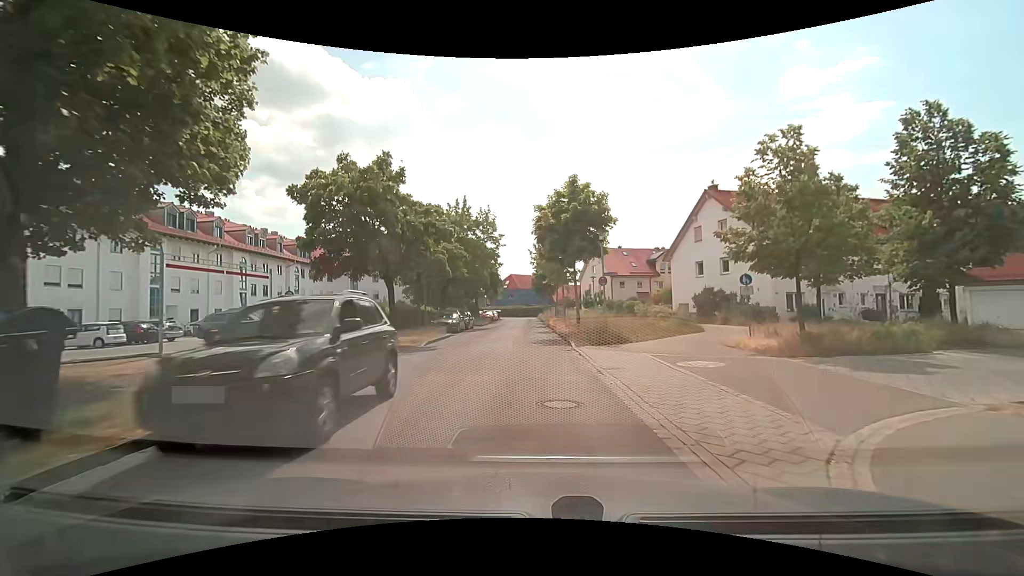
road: residential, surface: asphalt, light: Day
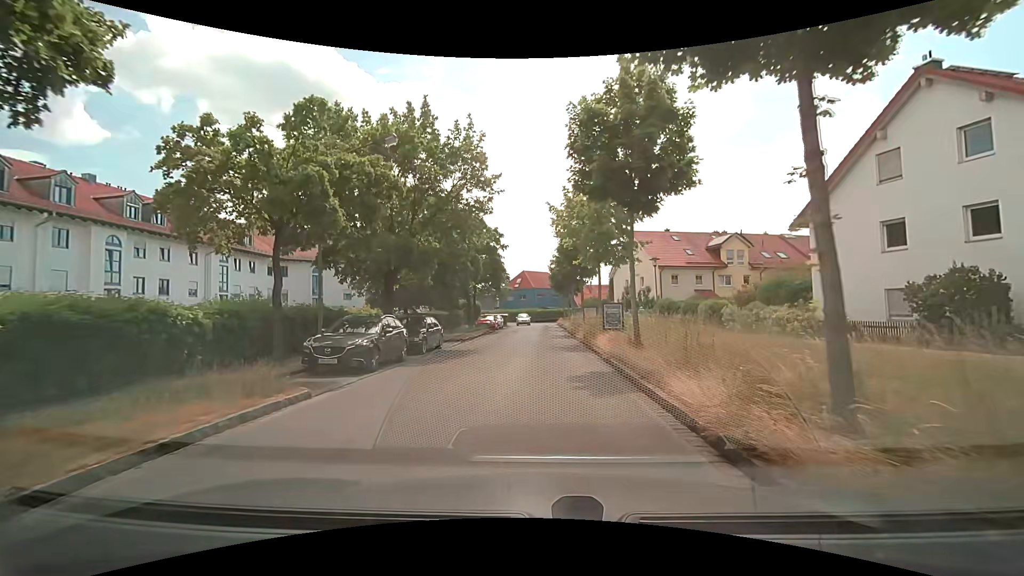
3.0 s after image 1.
(-0.5, +19.9) m; -1°
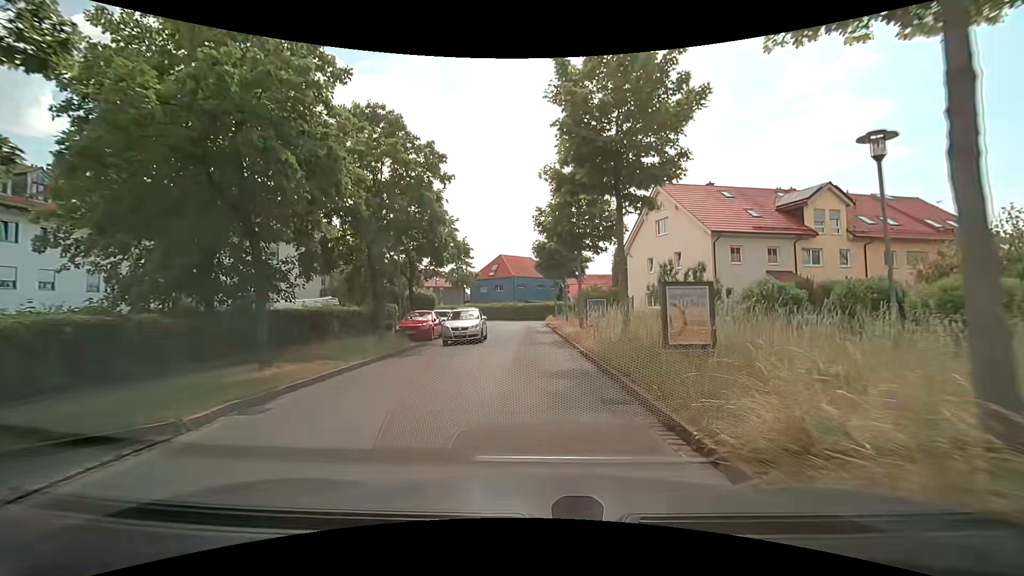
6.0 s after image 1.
(0.0, +20.8) m; +1°
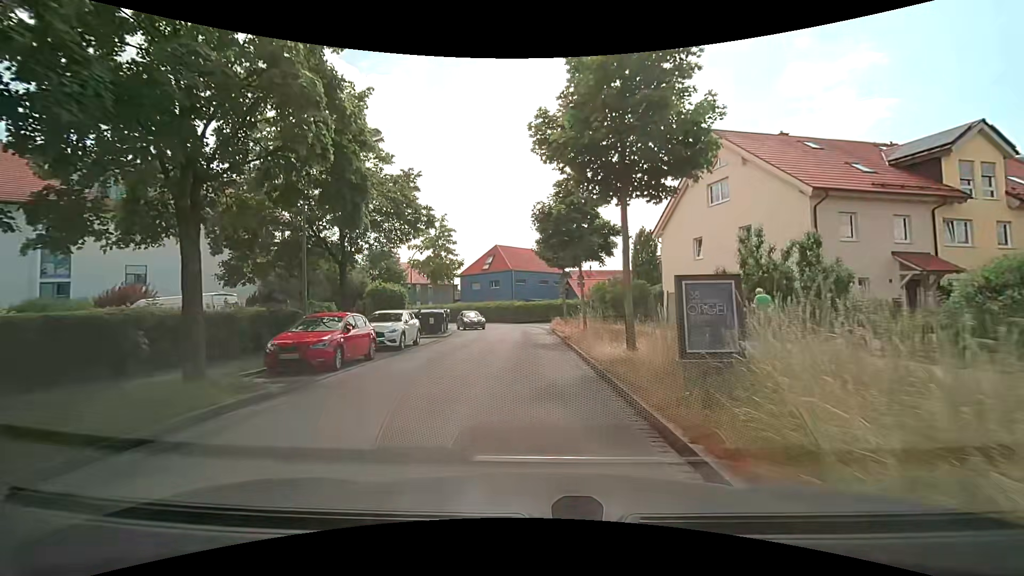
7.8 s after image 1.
(0.0, +11.6) m; 0°
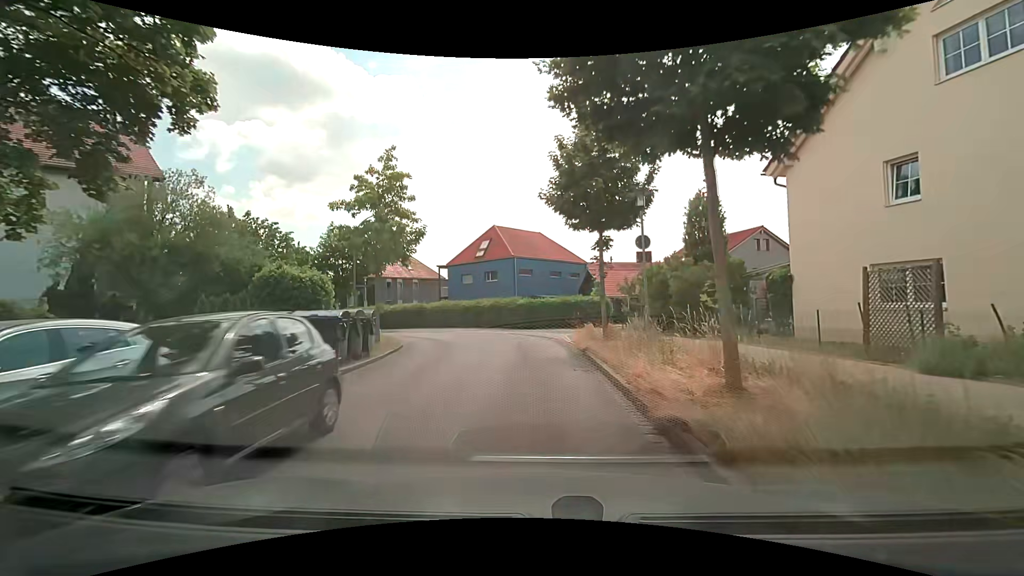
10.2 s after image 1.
(-0.2, +15.5) m; -1°
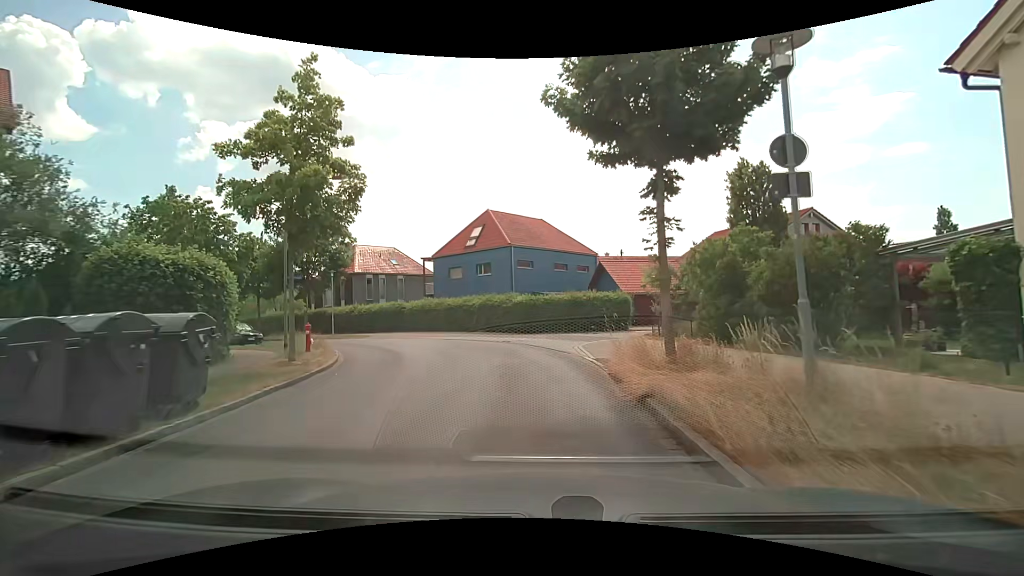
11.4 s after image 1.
(-0.1, +7.9) m; 0°
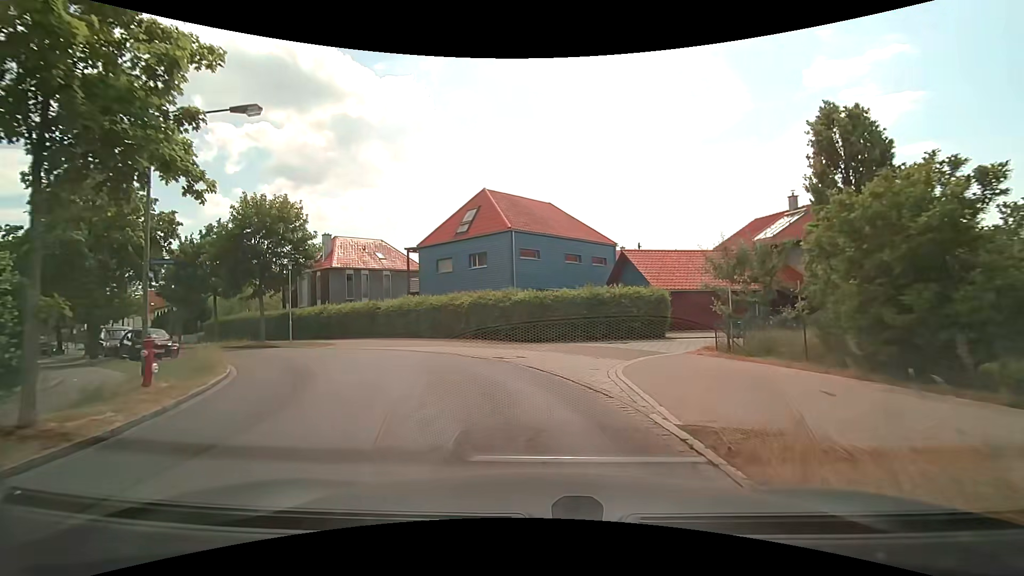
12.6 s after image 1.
(-0.1, +7.6) m; -3°
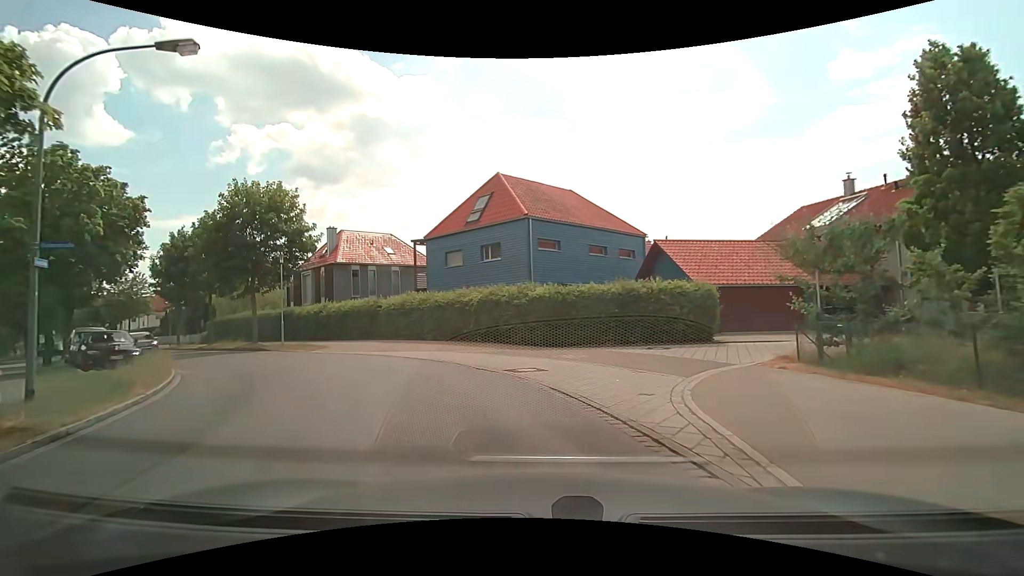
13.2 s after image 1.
(0.0, +3.7) m; 0°
(-1, +10) (-6, +18) (-14, +25) (-22, +31) (-29, +38) (-37, +45) (-44, +51) (-52, +58) (-59, +64) (-67, +71) m
